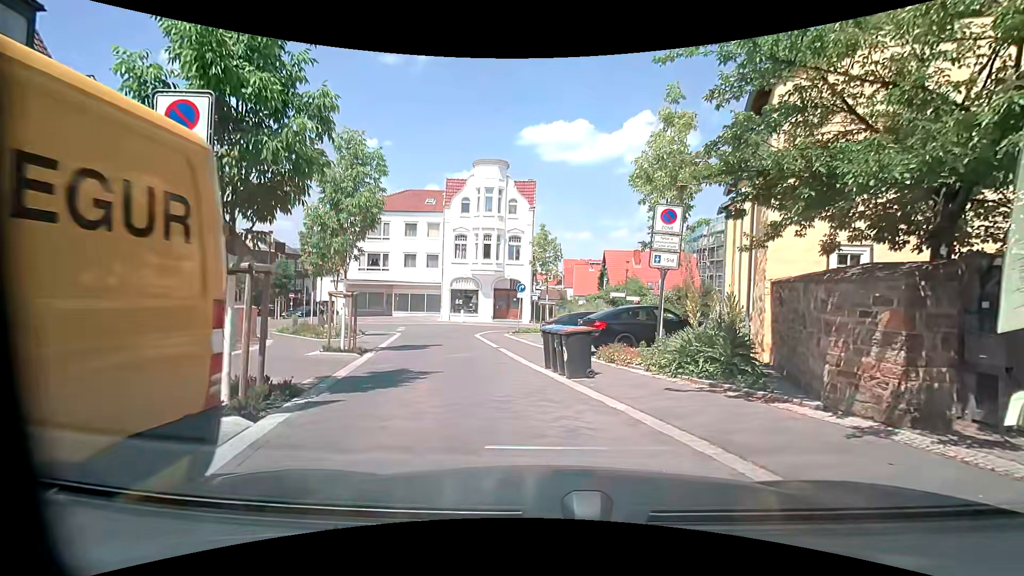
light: Day
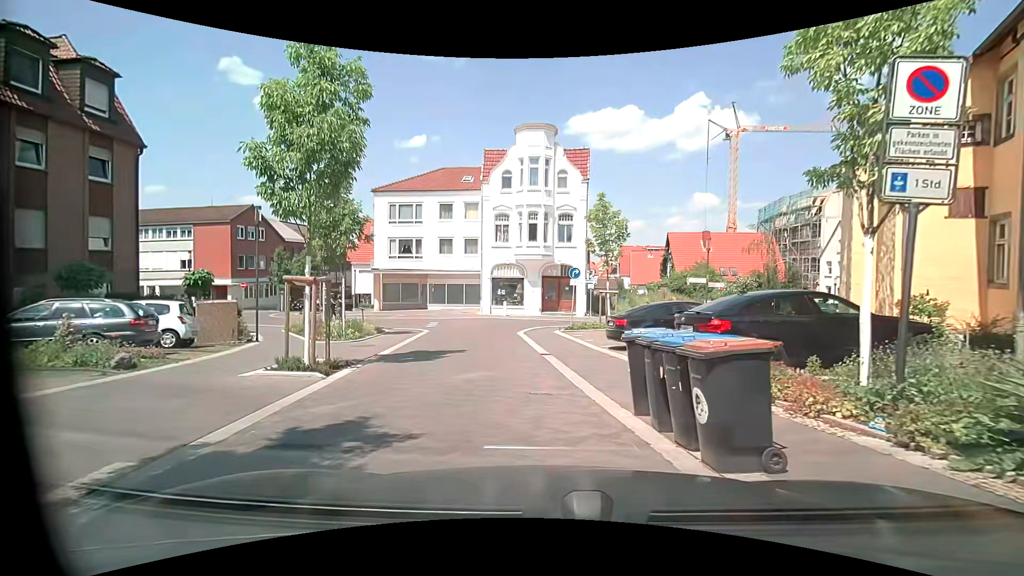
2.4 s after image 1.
(-0.3, +6.2) m; -6°
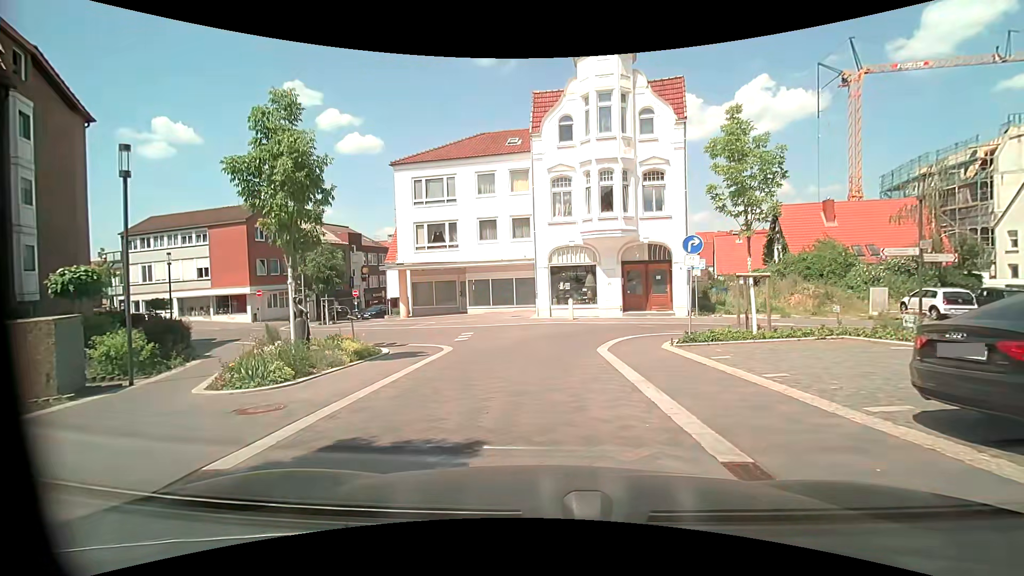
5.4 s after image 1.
(-0.7, +10.1) m; -7°
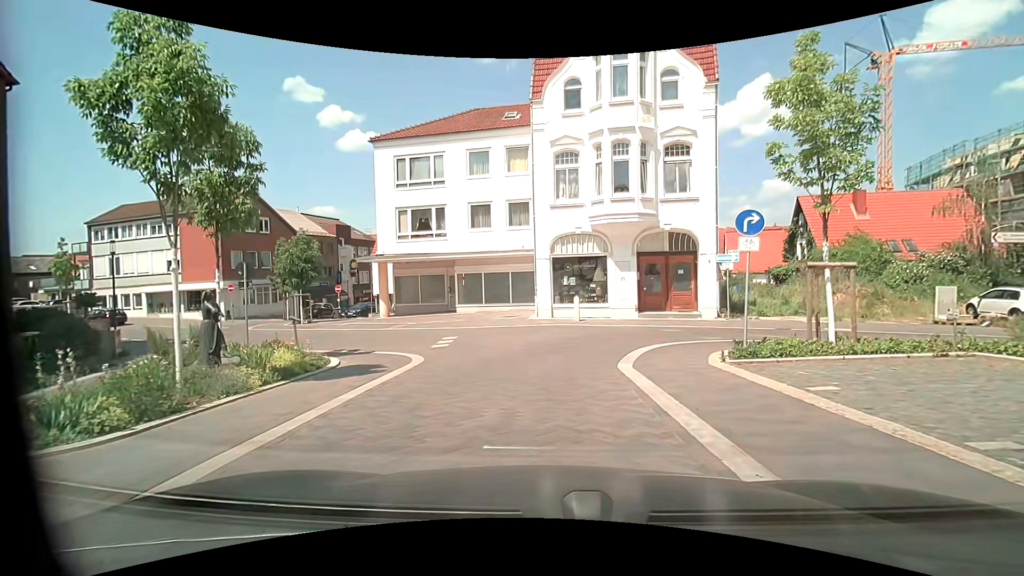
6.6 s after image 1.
(0.0, +4.0) m; 0°
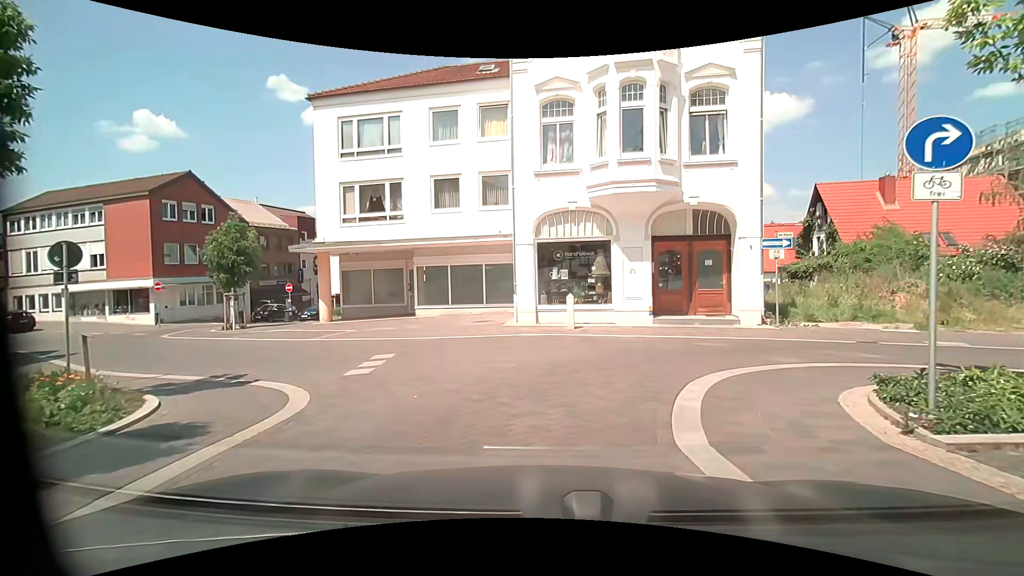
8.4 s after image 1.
(0.0, +5.6) m; +1°
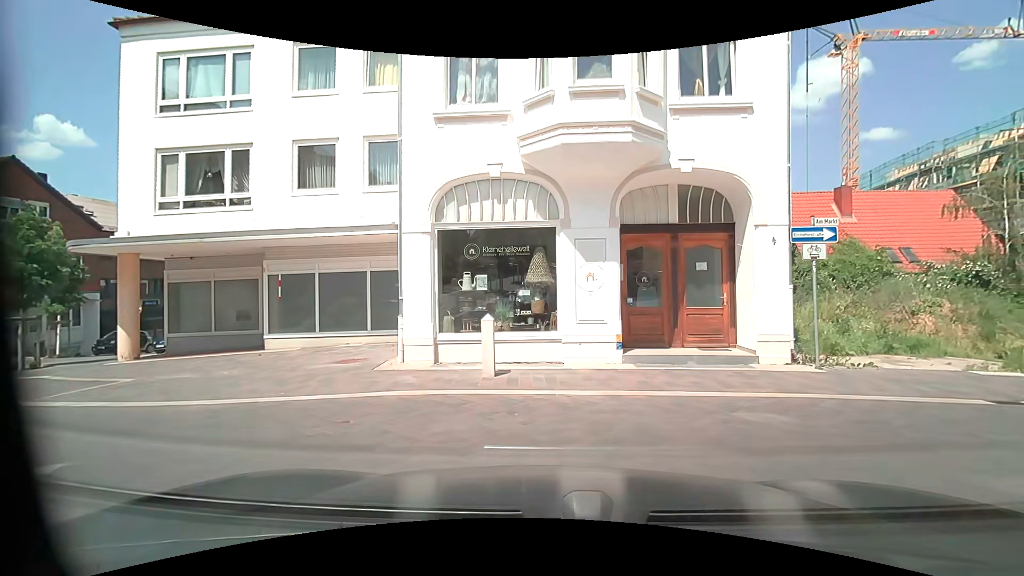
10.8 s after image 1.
(+0.3, +6.3) m; +7°
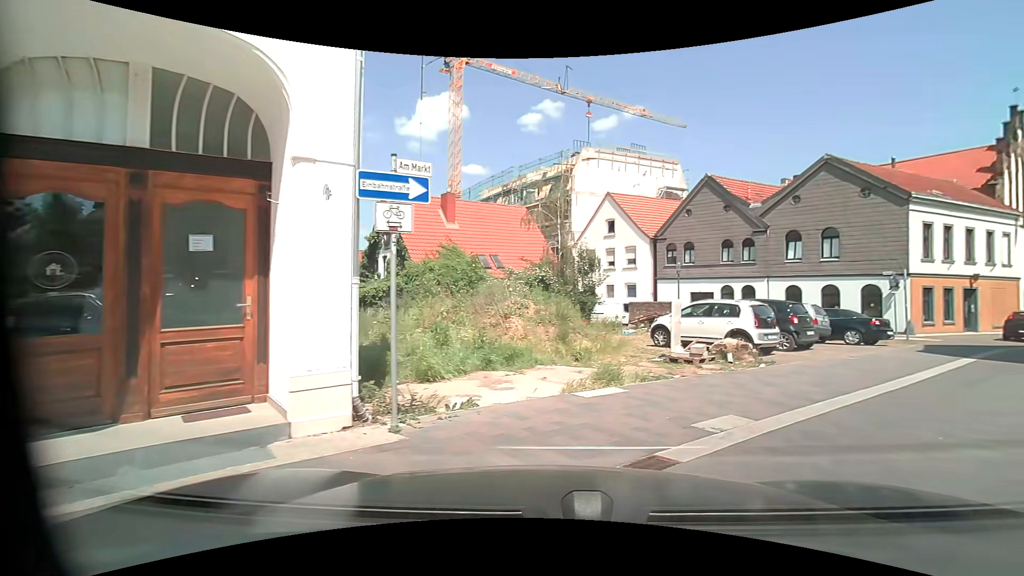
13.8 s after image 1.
(+1.6, +5.3) m; +41°
